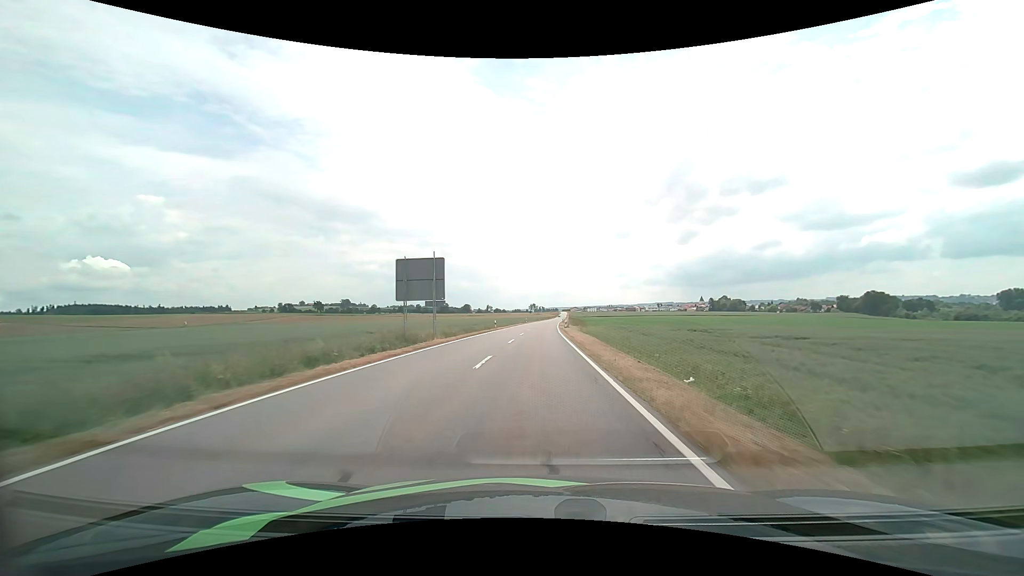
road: tertiary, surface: asphalt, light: Day
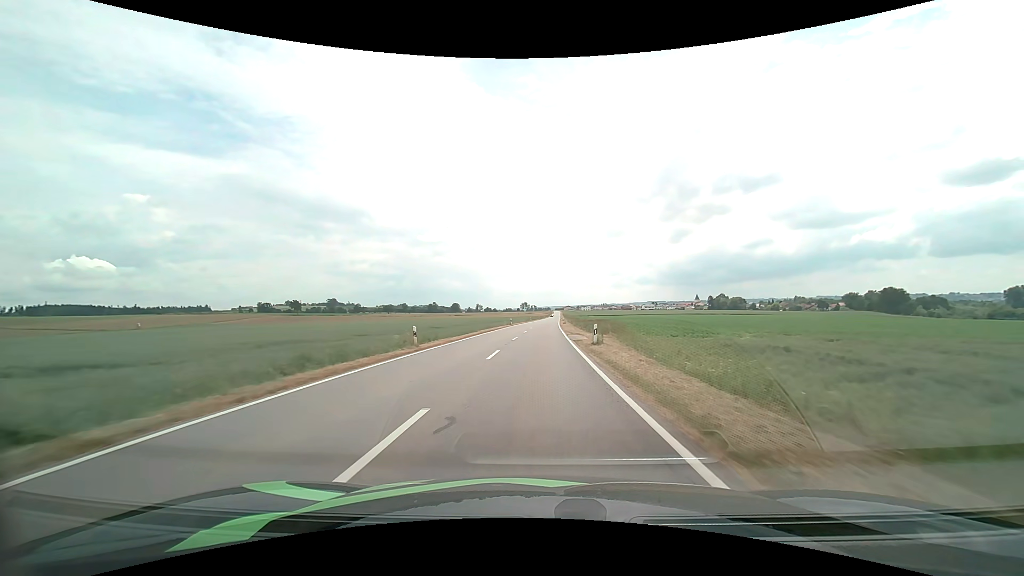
(+0.2, +34.3) m; +1°
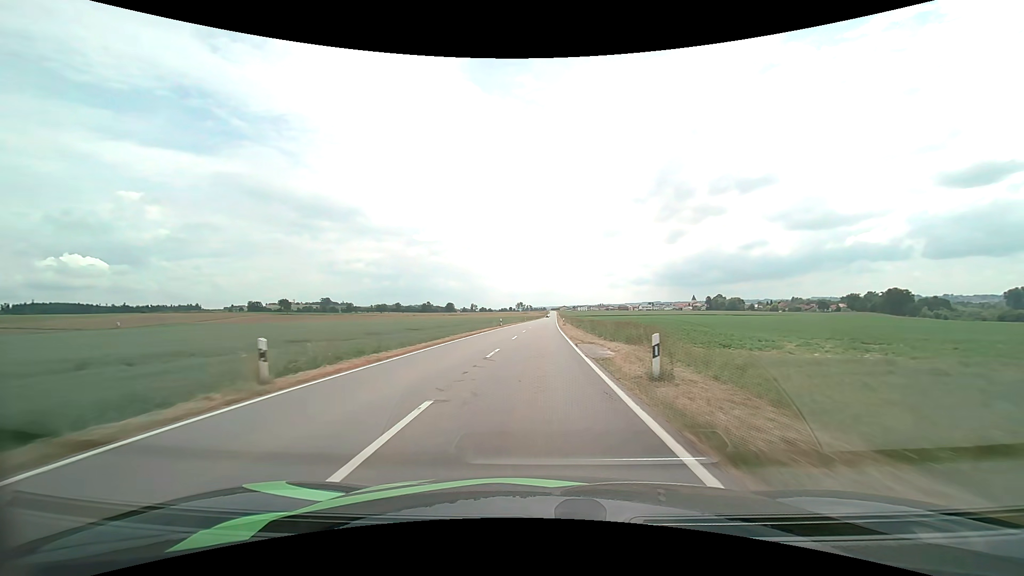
(+0.1, +11.9) m; +1°
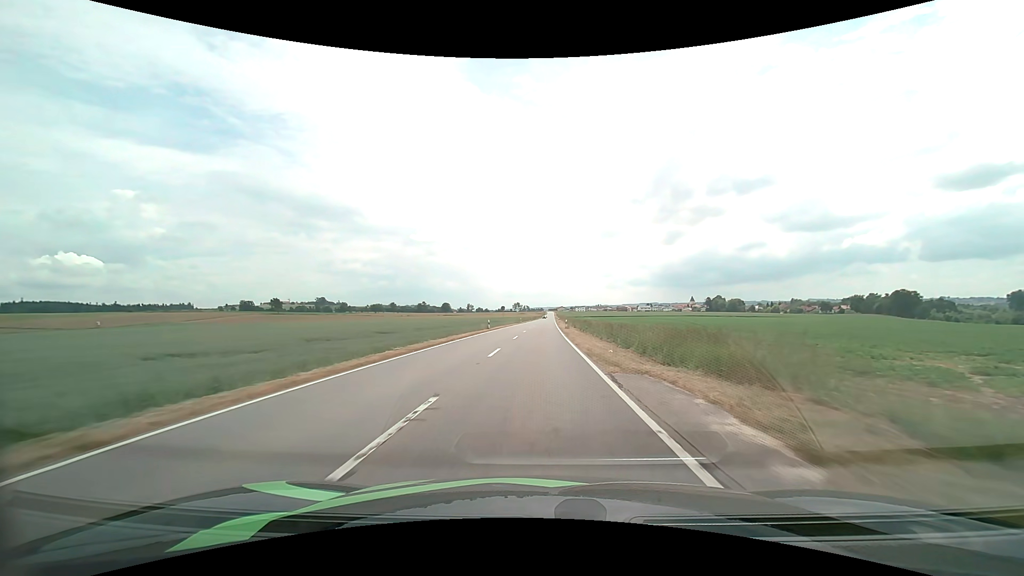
(0.0, +12.0) m; 0°
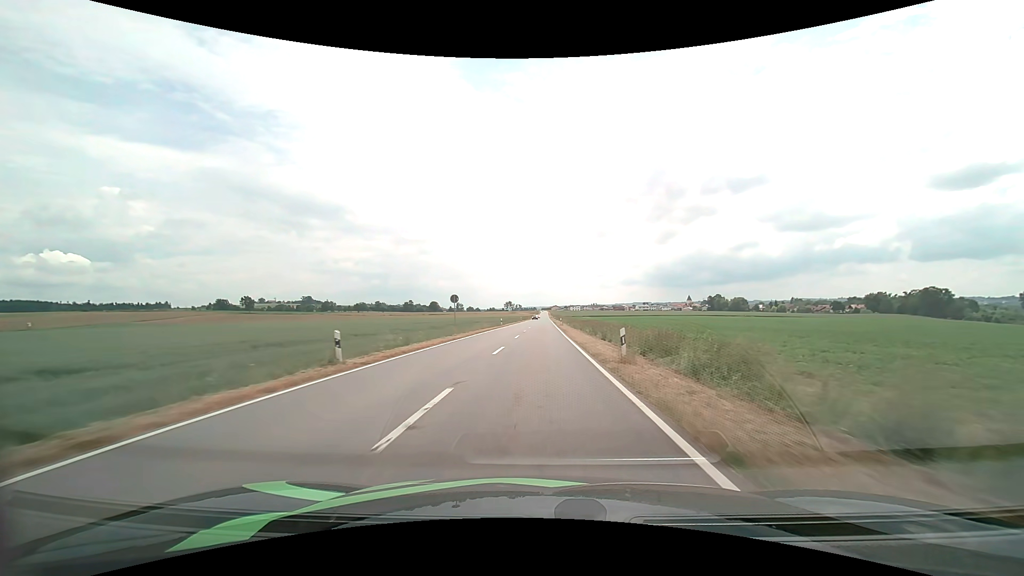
(+0.3, +36.8) m; +1°
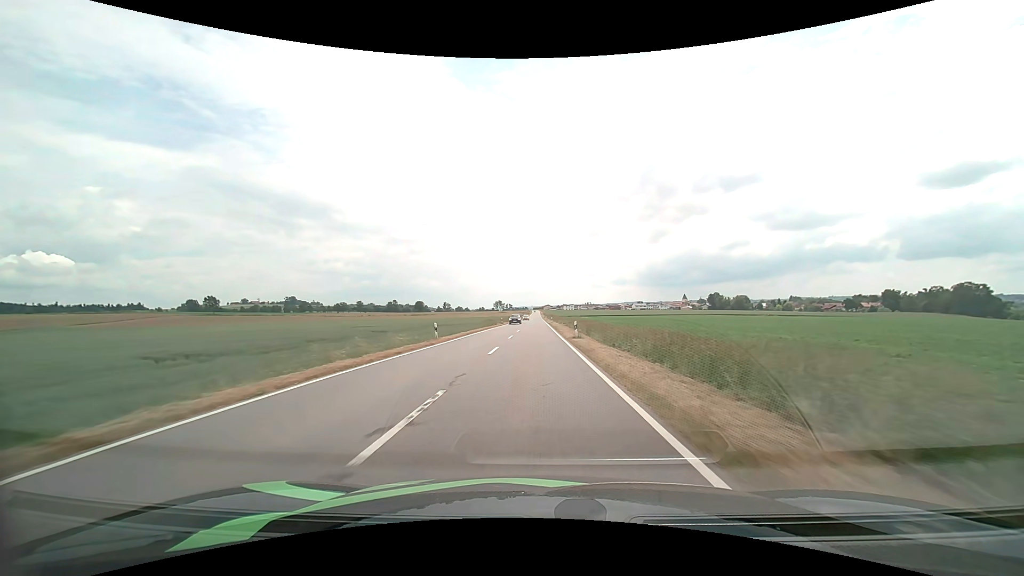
(+0.3, +37.6) m; +1°
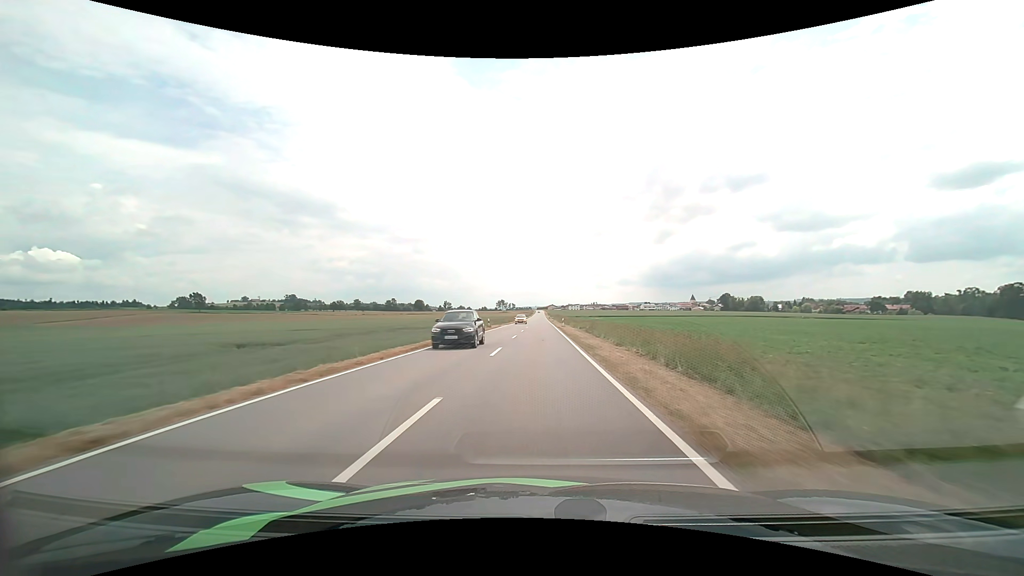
(-0.1, +25.6) m; -1°
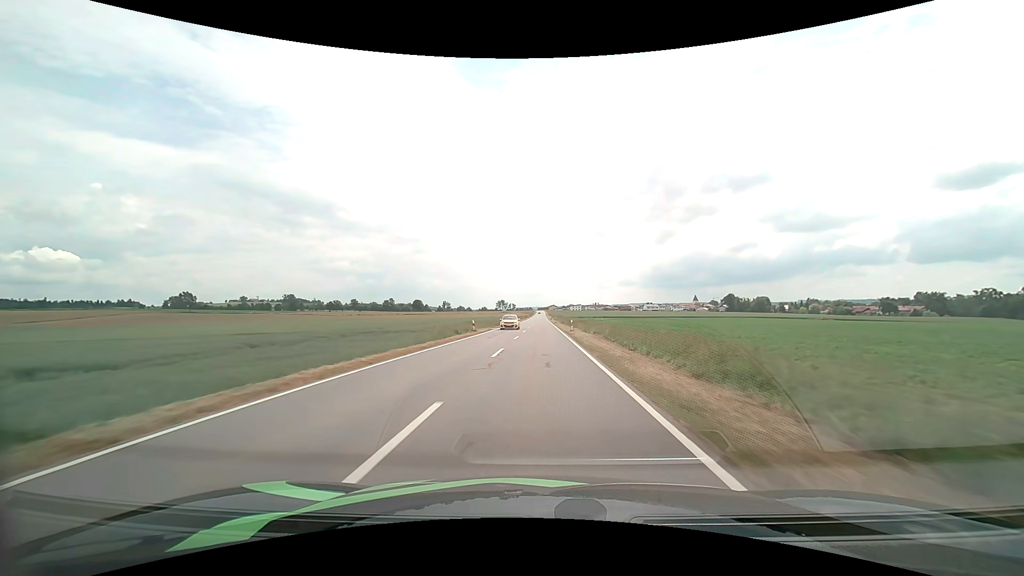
(0.0, +12.9) m; 0°
(0, +10) (0, +20) (0, +30) (0, +40) (0, +50) (0, +60) (0, +70) (0, +80) (0, +90) (0, +100) m
